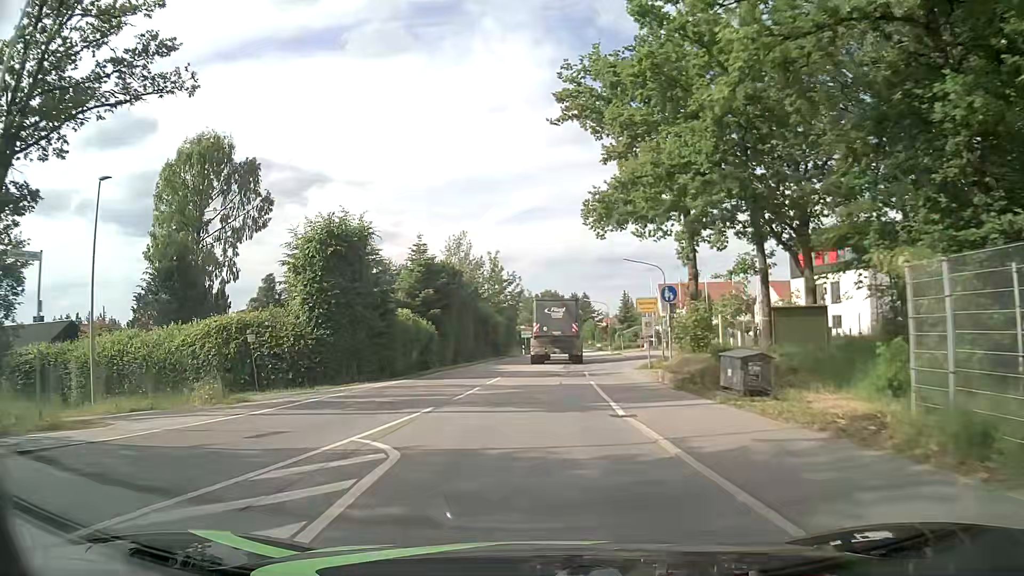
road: tertiary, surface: asphalt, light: Day
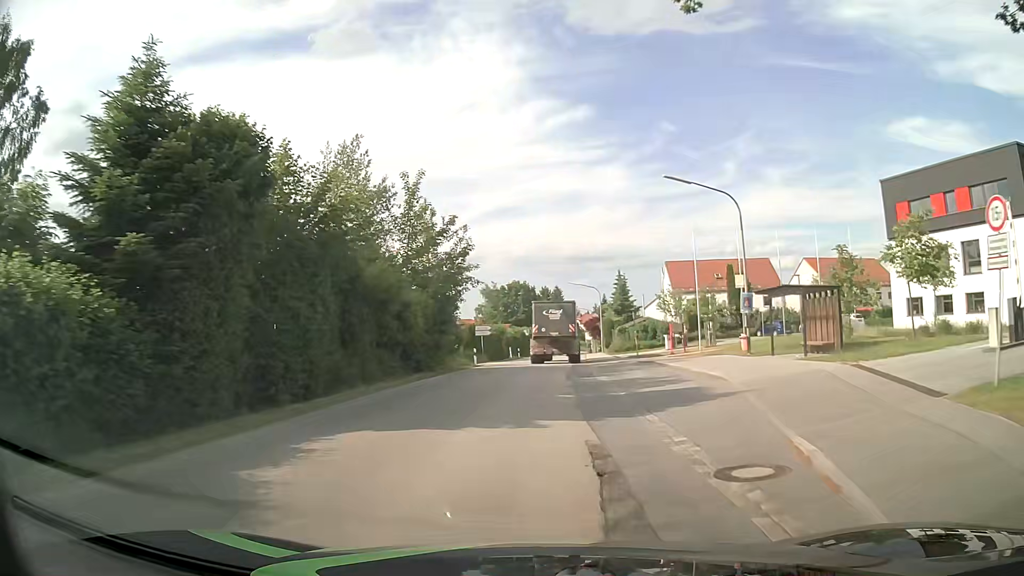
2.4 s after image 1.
(+0.4, +28.2) m; +3°
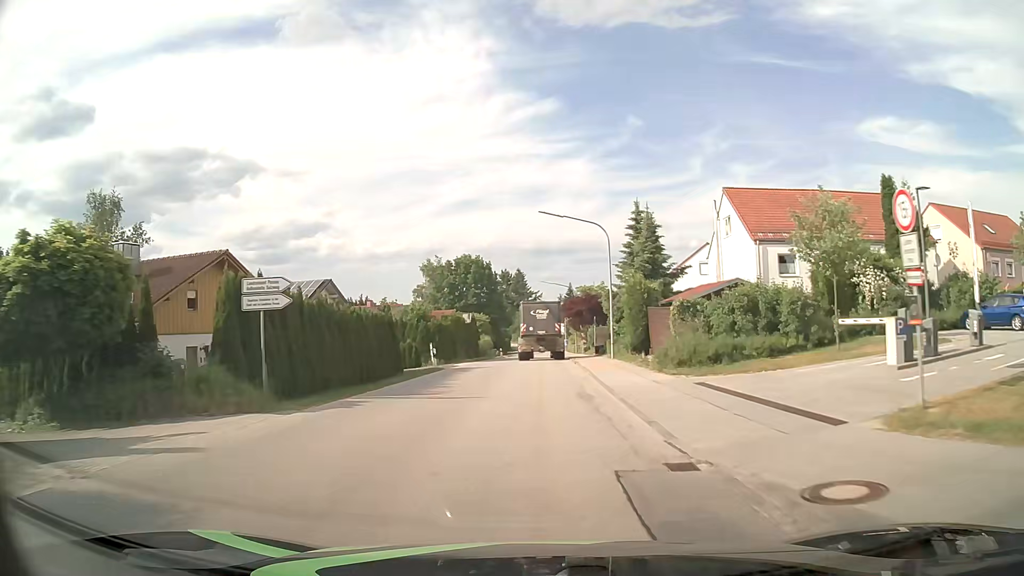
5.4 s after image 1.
(+0.9, +37.6) m; +3°
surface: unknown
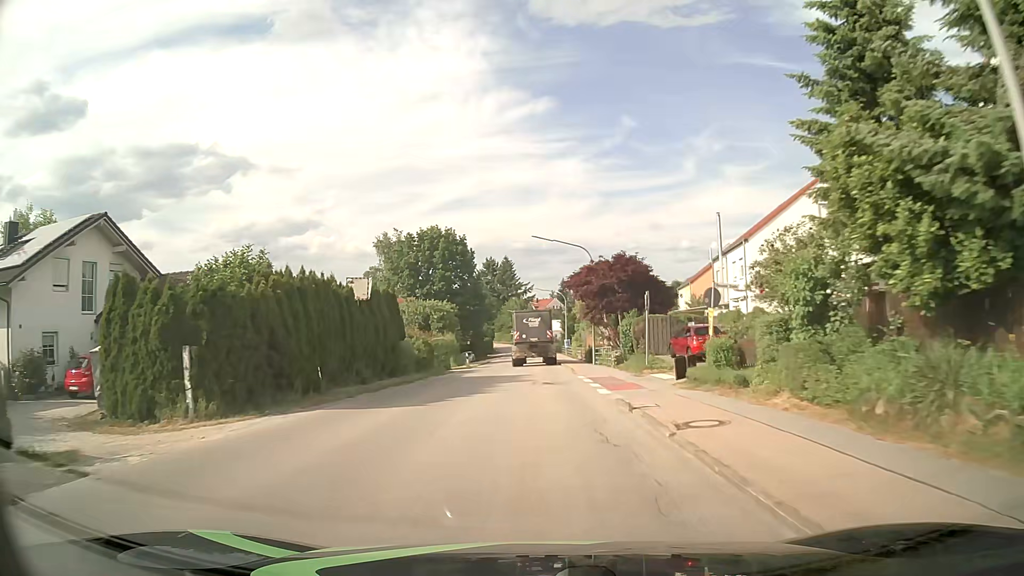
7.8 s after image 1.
(+0.3, +31.1) m; +1°
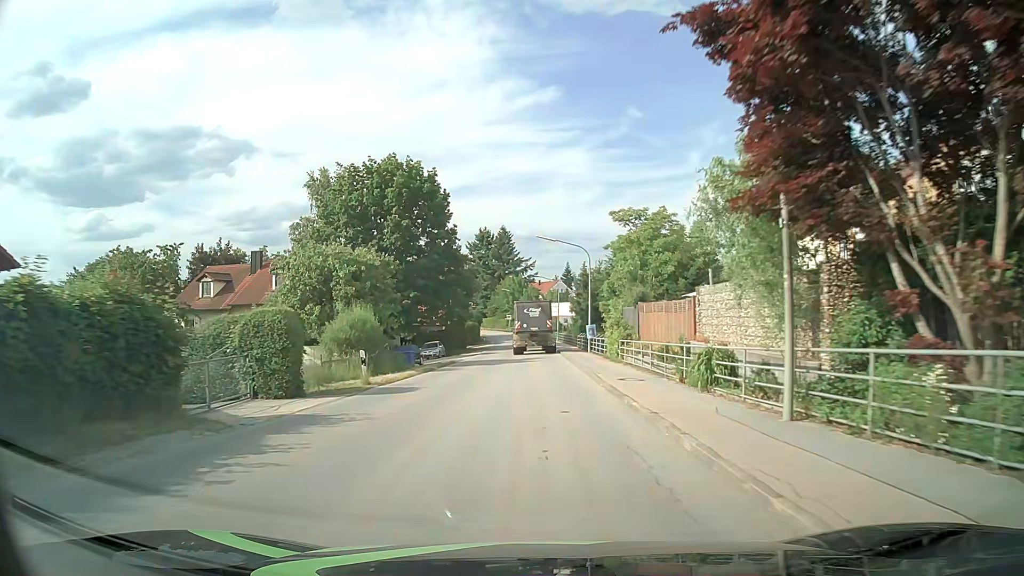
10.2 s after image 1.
(-0.3, +31.2) m; -1°
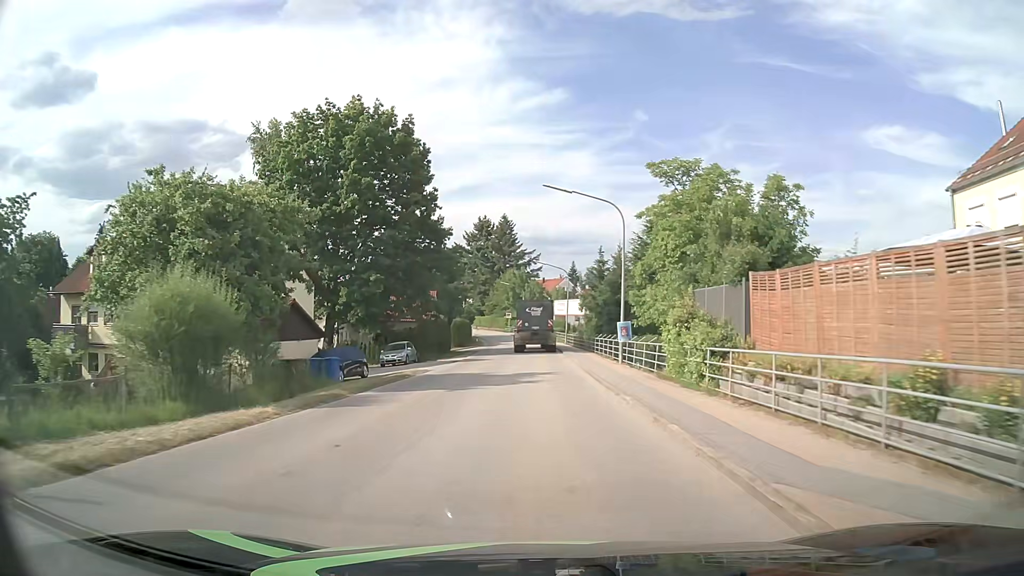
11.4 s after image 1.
(0.0, +15.6) m; -1°
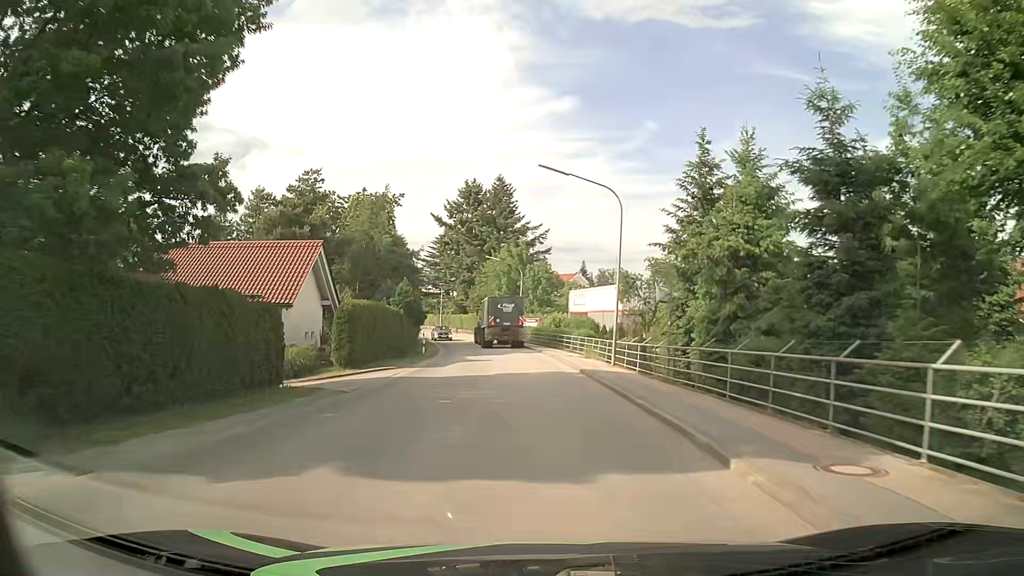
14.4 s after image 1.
(+0.5, +38.4) m; 0°
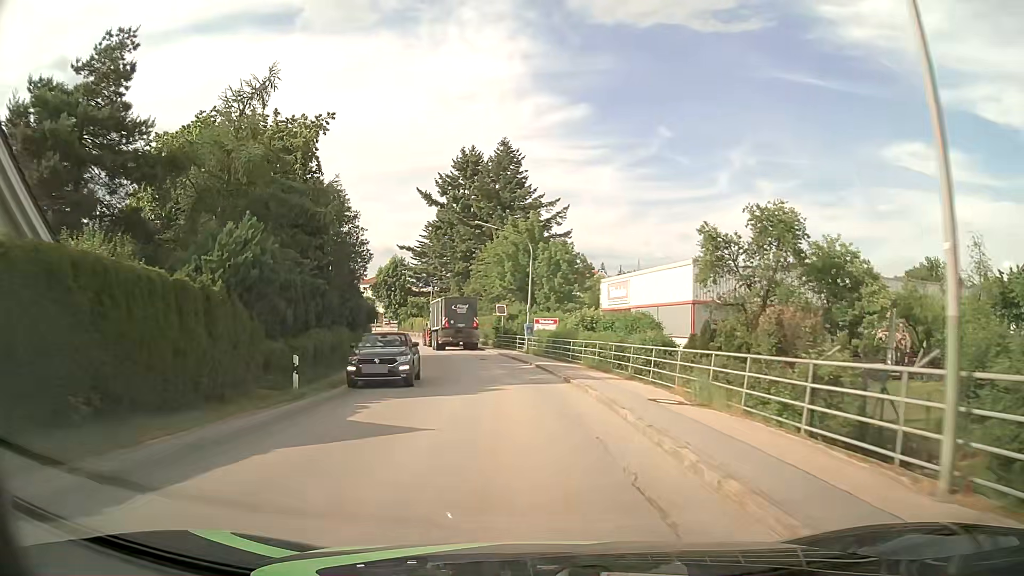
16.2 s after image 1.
(0.0, +22.8) m; -1°
(0, +10) (-1, +20) (-2, +30) (-3, +40) (-6, +50) (-8, +59) (-11, +69) (-15, +78) (-19, +87) (-24, +96) m
